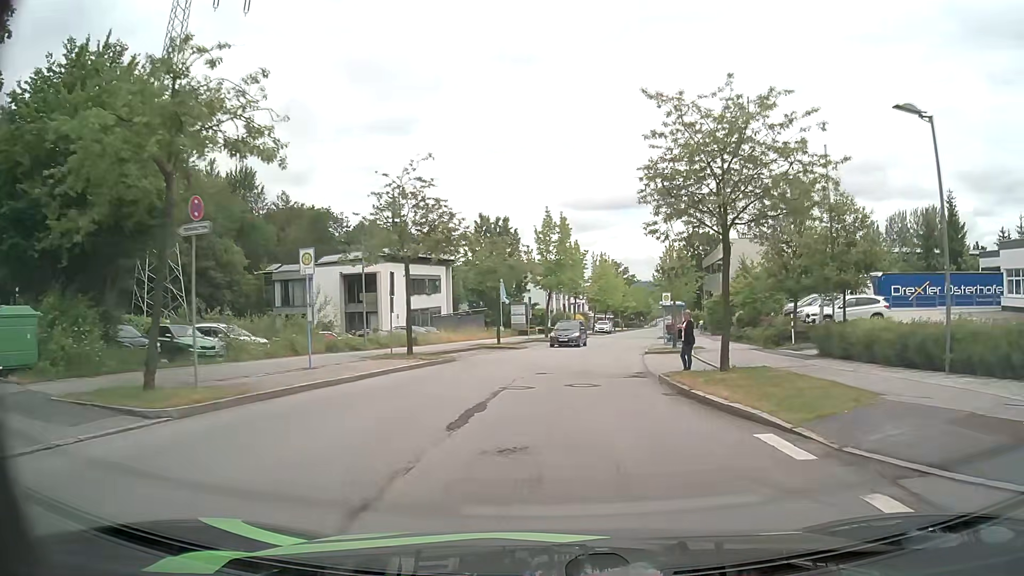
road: residential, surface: asphalt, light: Day
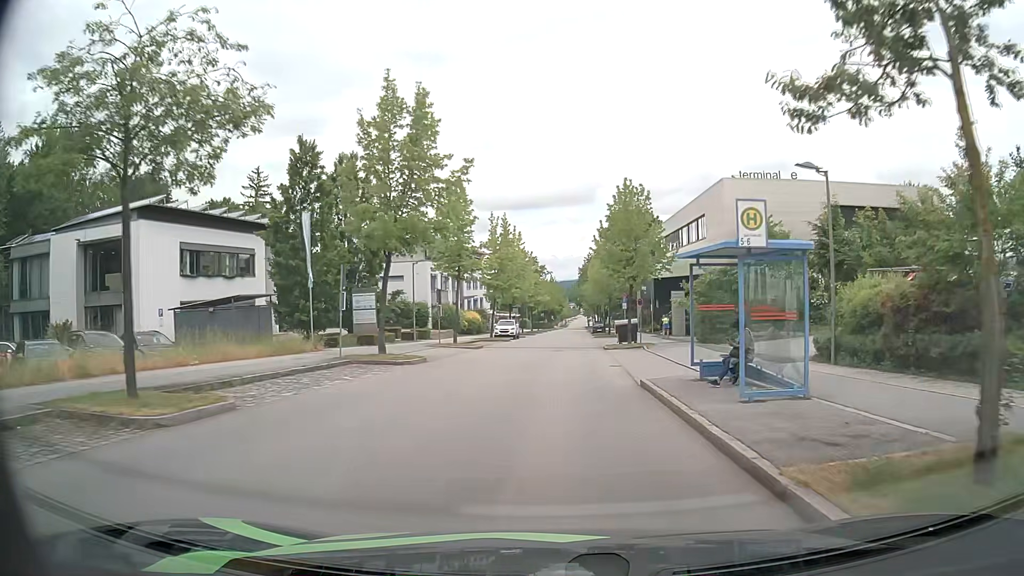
(+2.2, +27.9) m; +8°
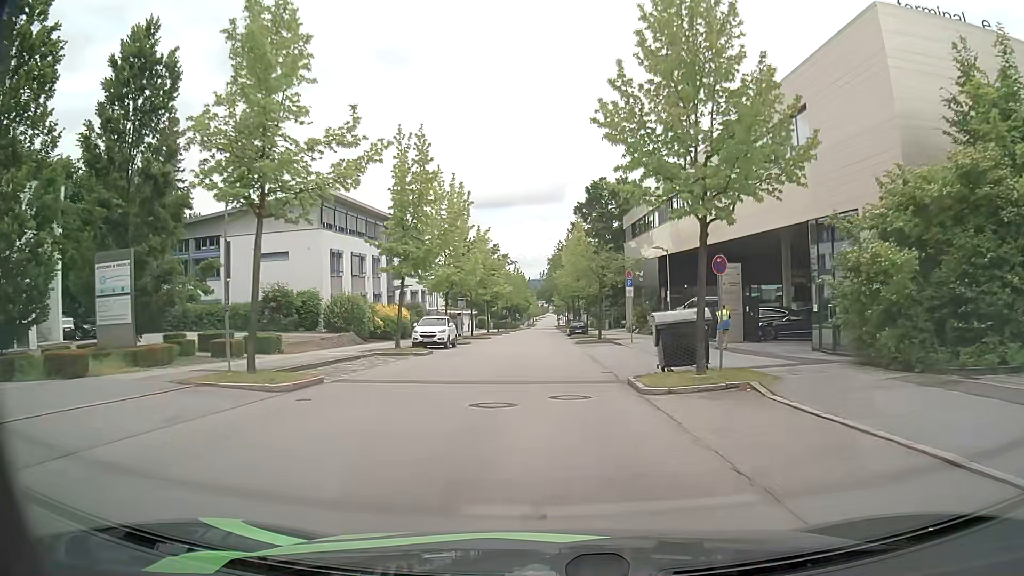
(+0.7, +22.9) m; +3°
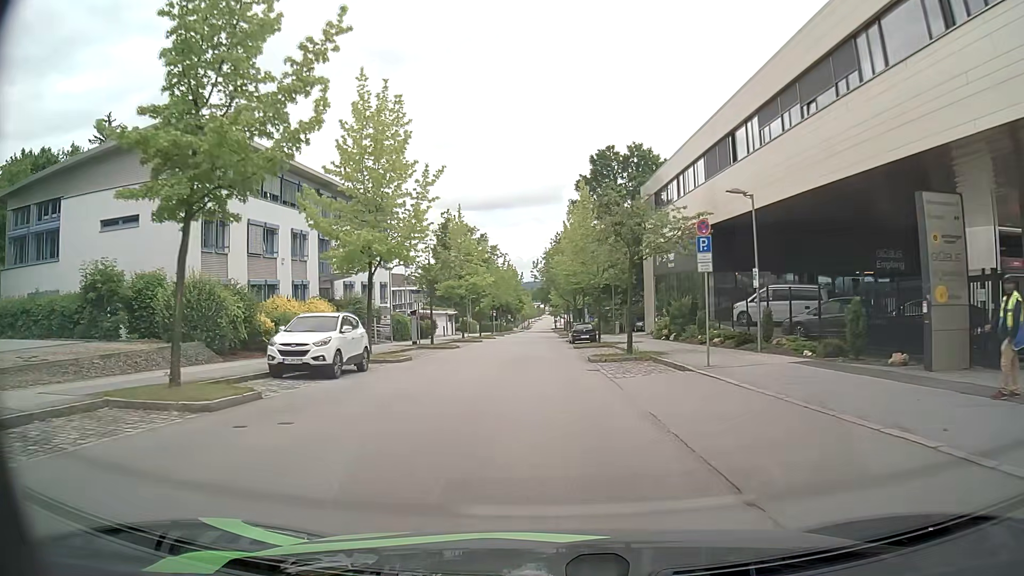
(+0.2, +17.4) m; +1°
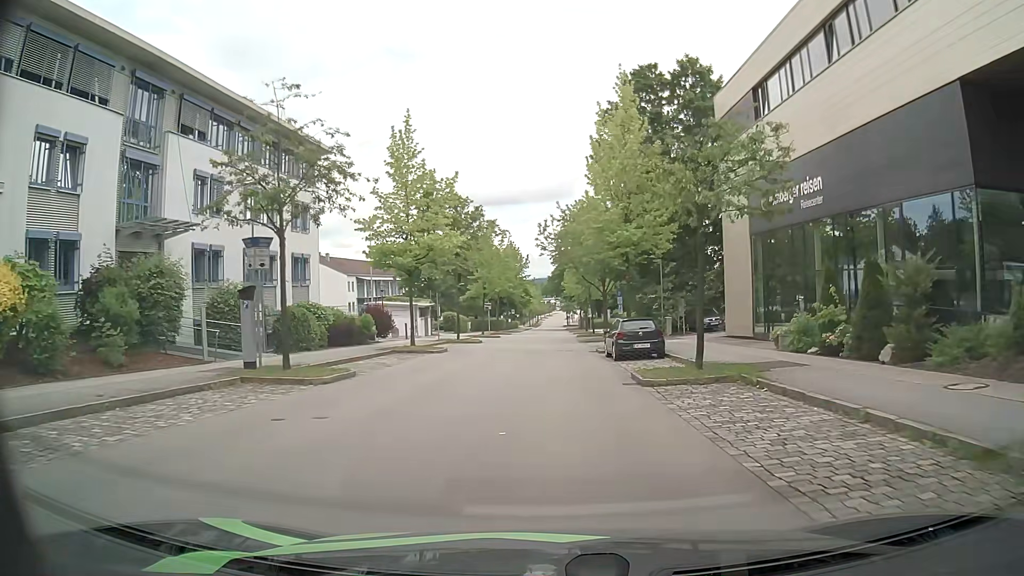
(-0.3, +23.4) m; 0°
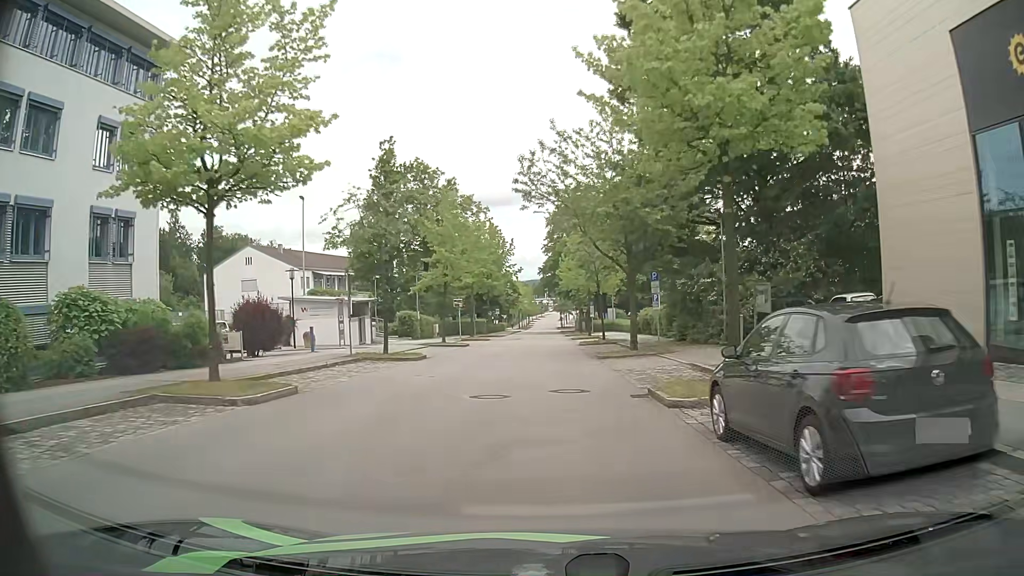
(0.0, +17.8) m; 0°
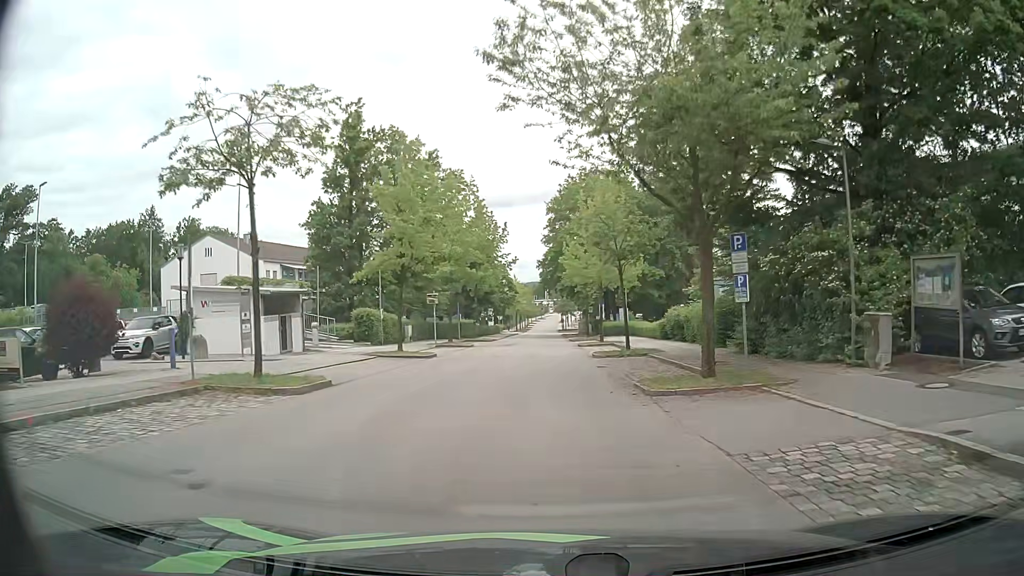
(-0.1, +11.9) m; -2°
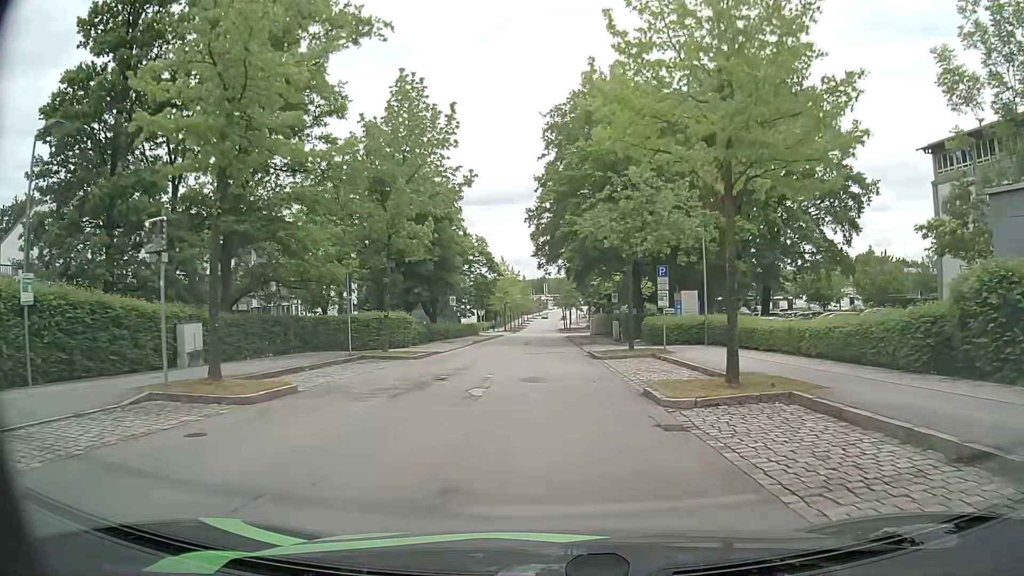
(+1.0, +29.9) m; +2°
(0, +10) (0, +20) (0, +30) (0, +40) (0, +50) (0, +60) (0, +70) (0, +80) (0, +90) (0, +100) m
